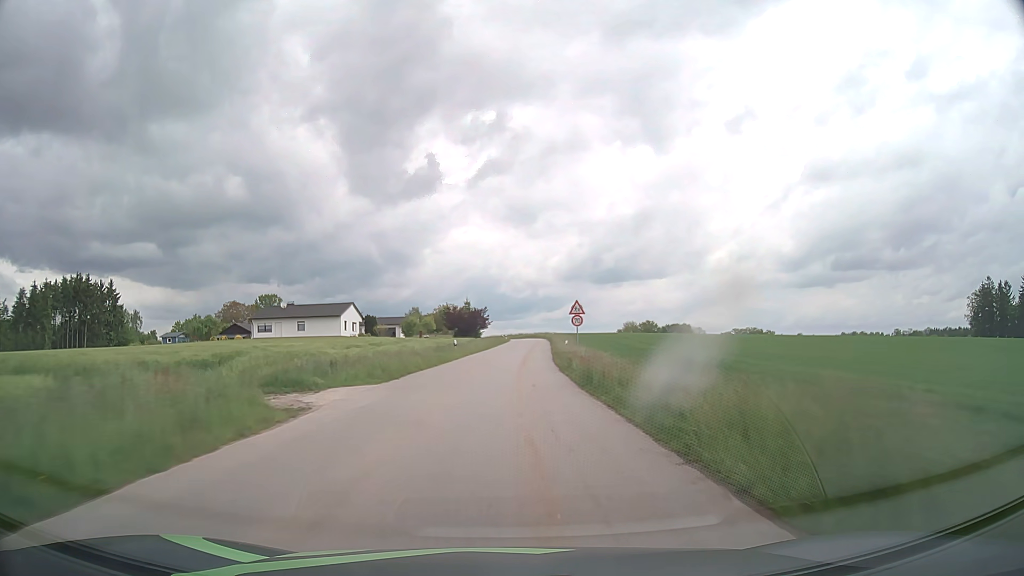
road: tertiary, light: Day
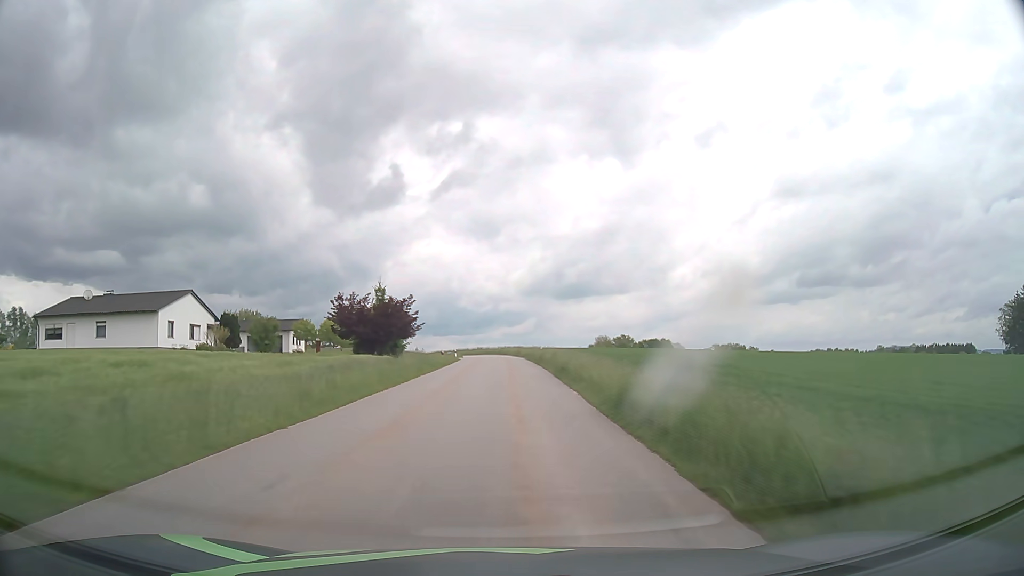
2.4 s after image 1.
(+1.1, +45.0) m; +3°
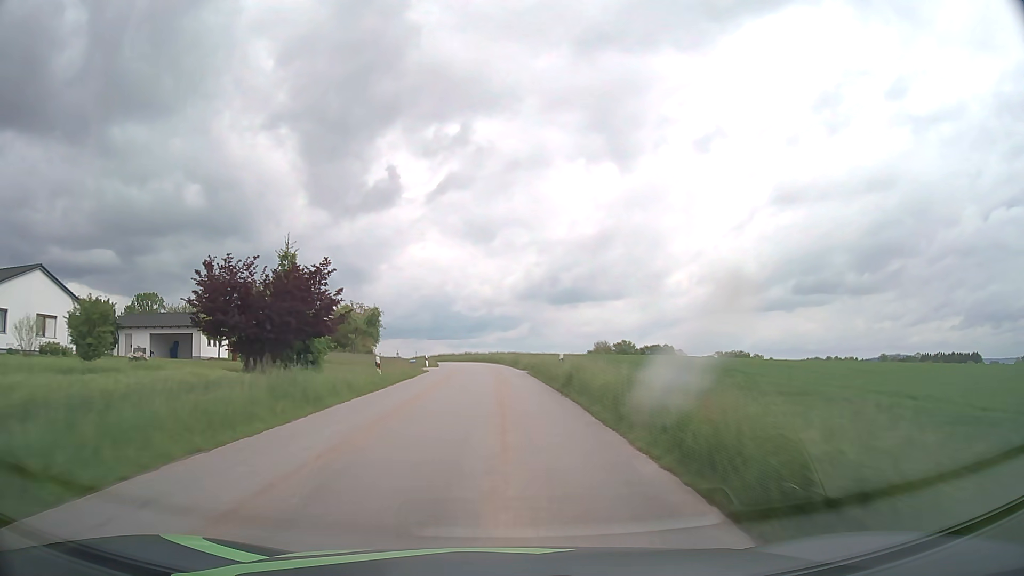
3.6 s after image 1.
(+0.1, +21.8) m; 0°
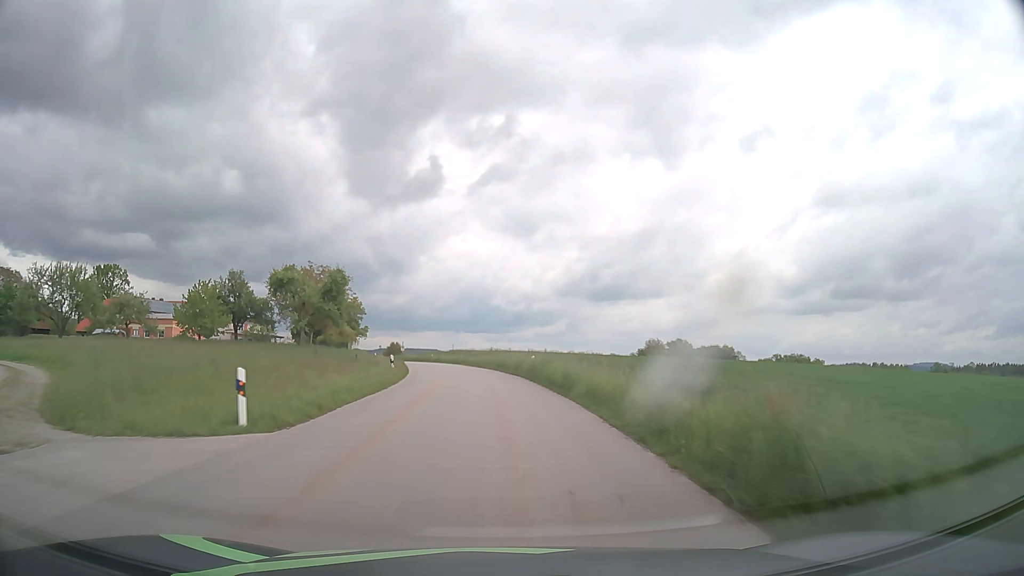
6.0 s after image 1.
(-1.1, +42.9) m; -3°
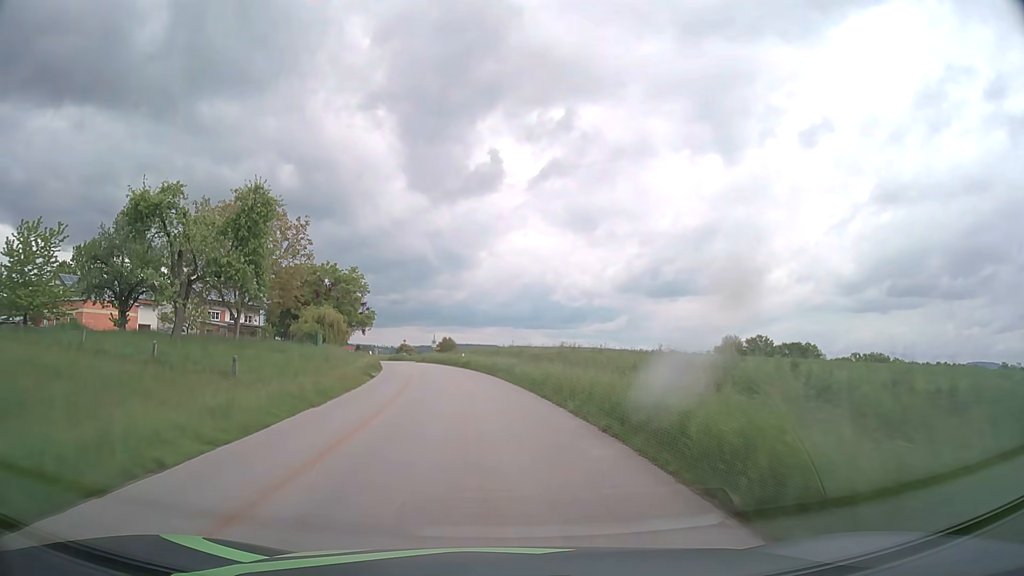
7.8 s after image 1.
(-1.2, +32.2) m; -5°
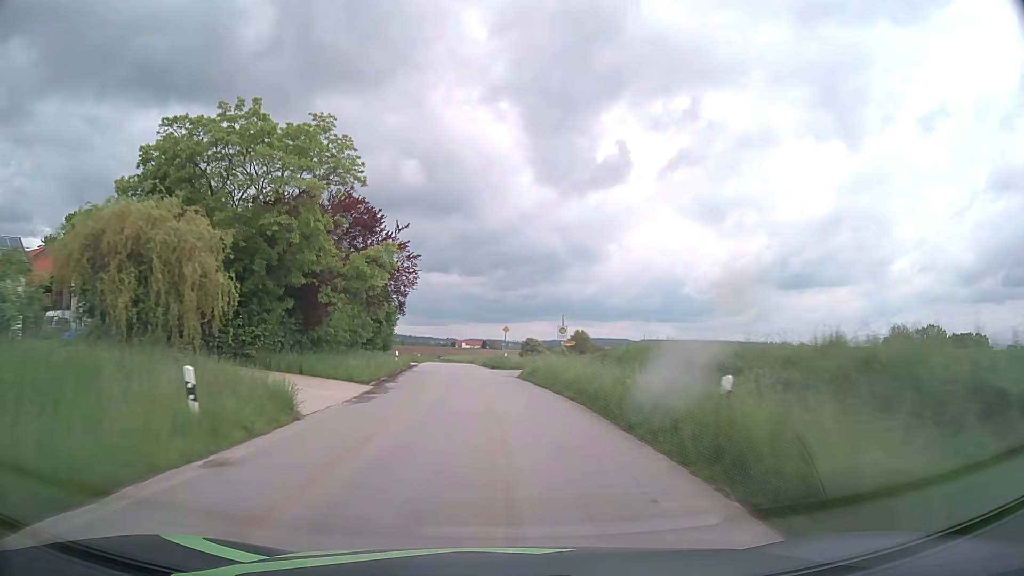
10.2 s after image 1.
(-4.1, +43.0) m; -11°
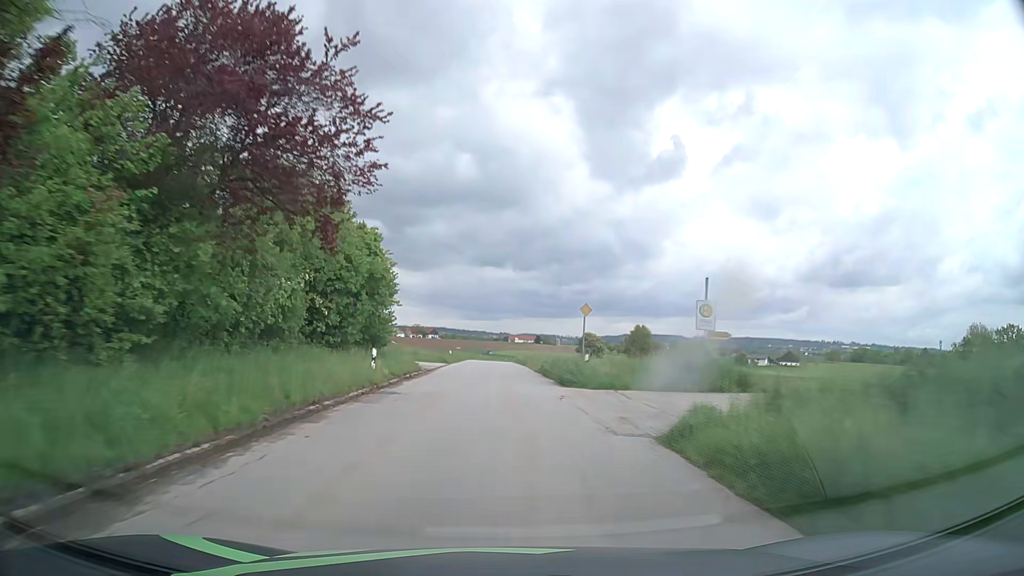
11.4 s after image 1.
(-0.9, +21.7) m; -5°
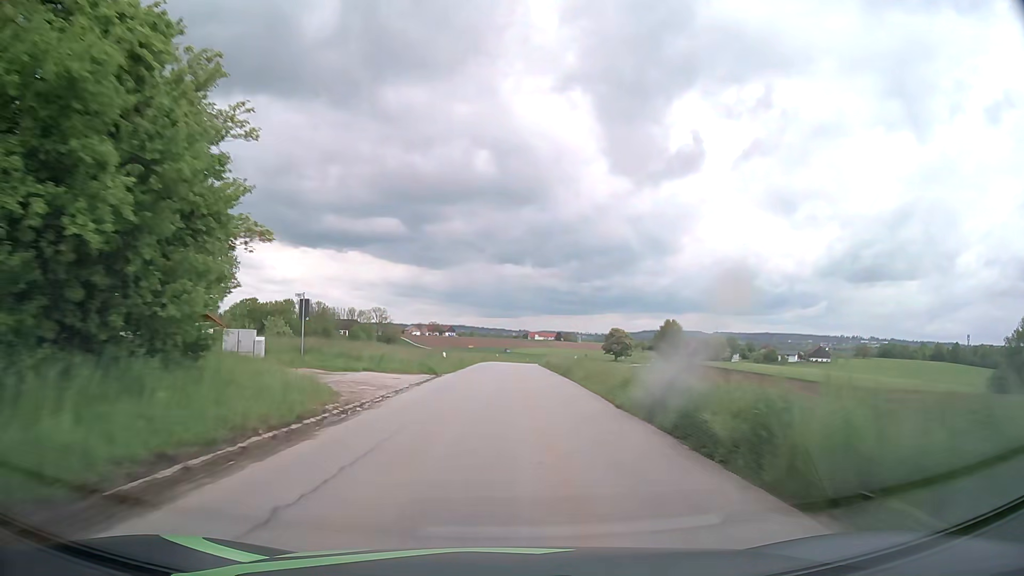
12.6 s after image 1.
(-0.4, +21.8) m; -2°
(0, +10) (0, +20) (0, +30) (+1, +40) (+1, +50) (+1, +60) (+1, +70) (+2, +80) (+3, +90) (+4, +100) m
